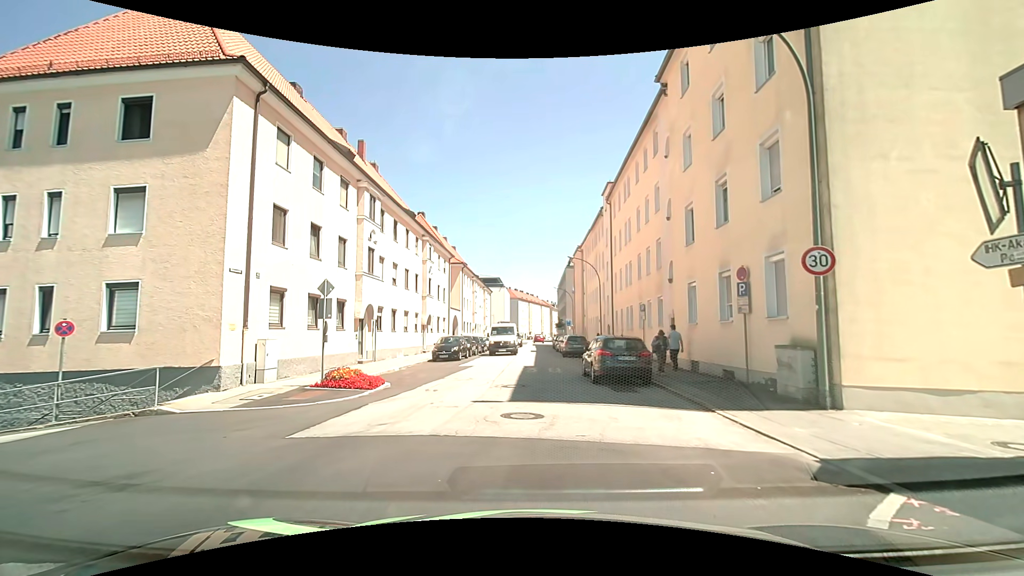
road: tertiary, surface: asphalt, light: Day
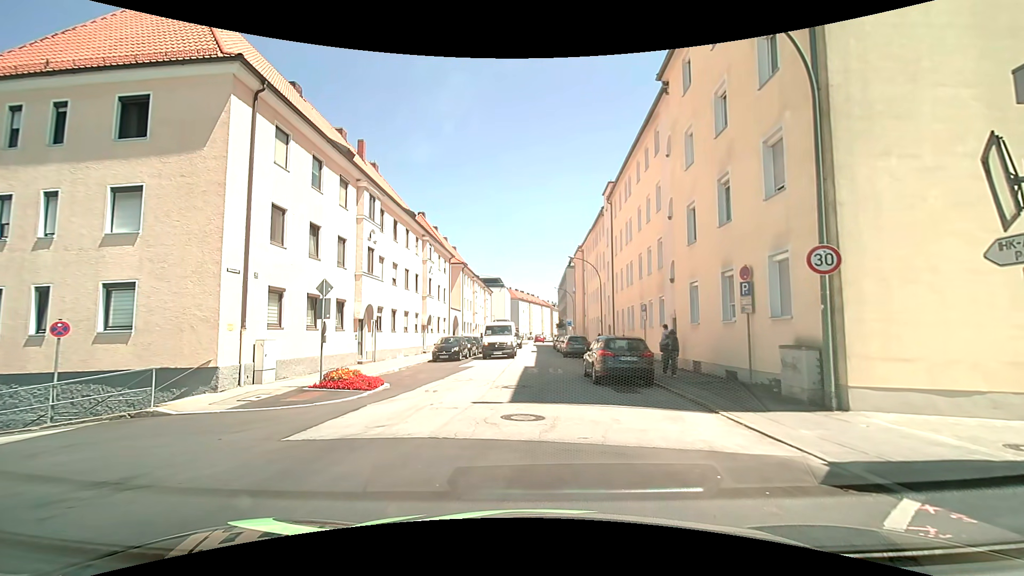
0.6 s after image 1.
(0.0, +0.2) m; 0°
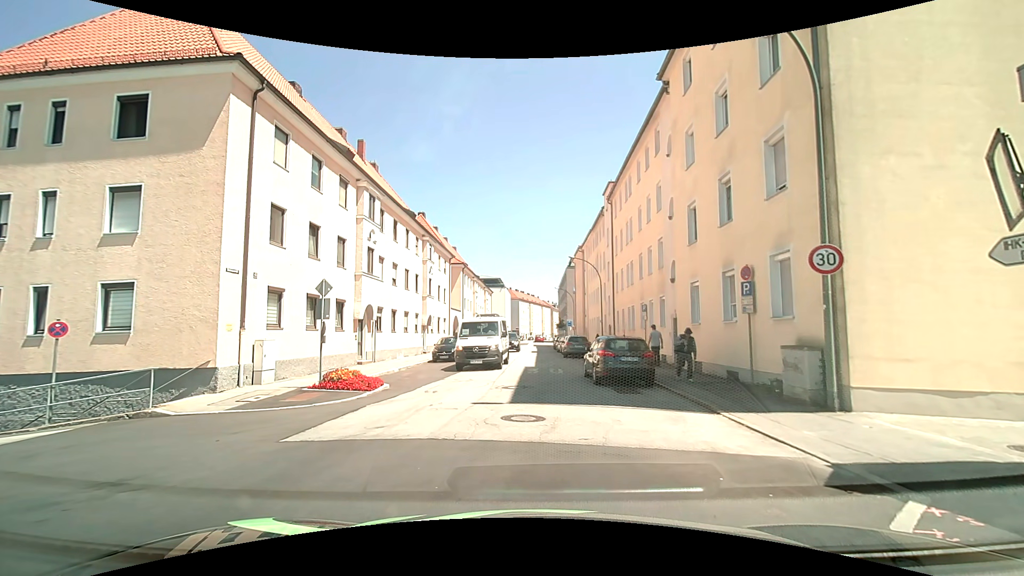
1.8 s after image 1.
(0.0, +0.1) m; 0°
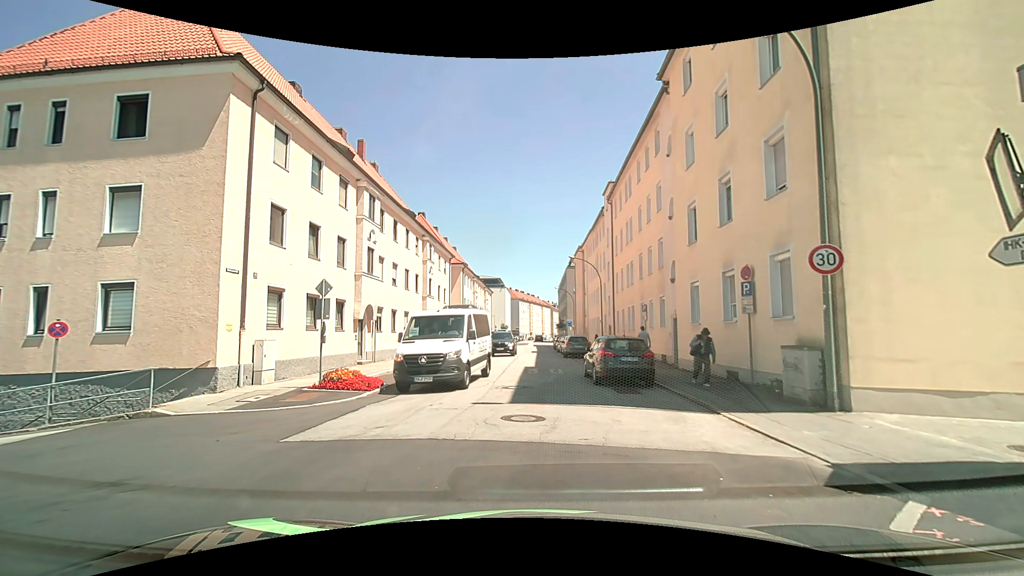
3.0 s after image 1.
(0.0, 0.0) m; 0°
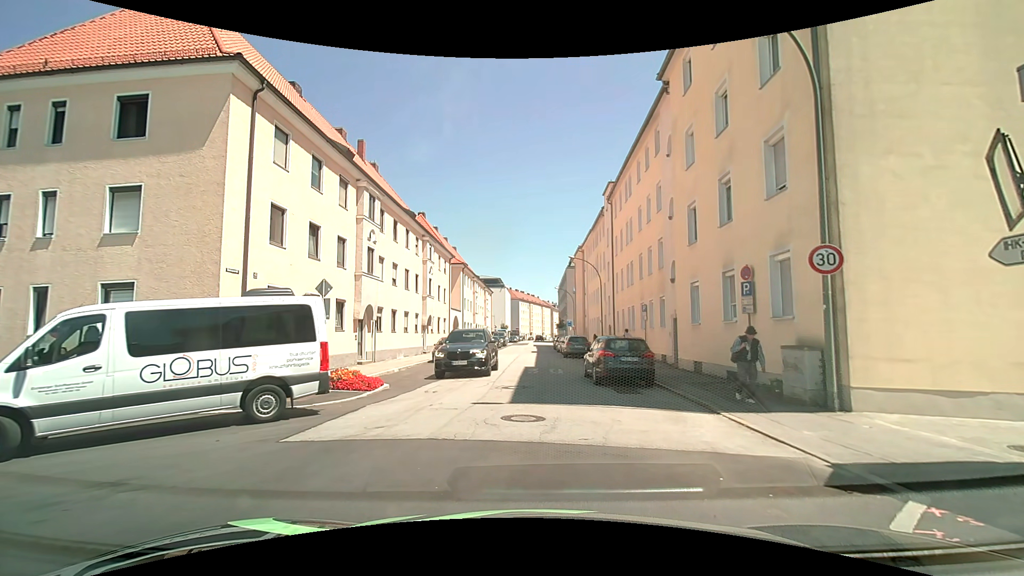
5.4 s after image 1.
(0.0, 0.0) m; 0°
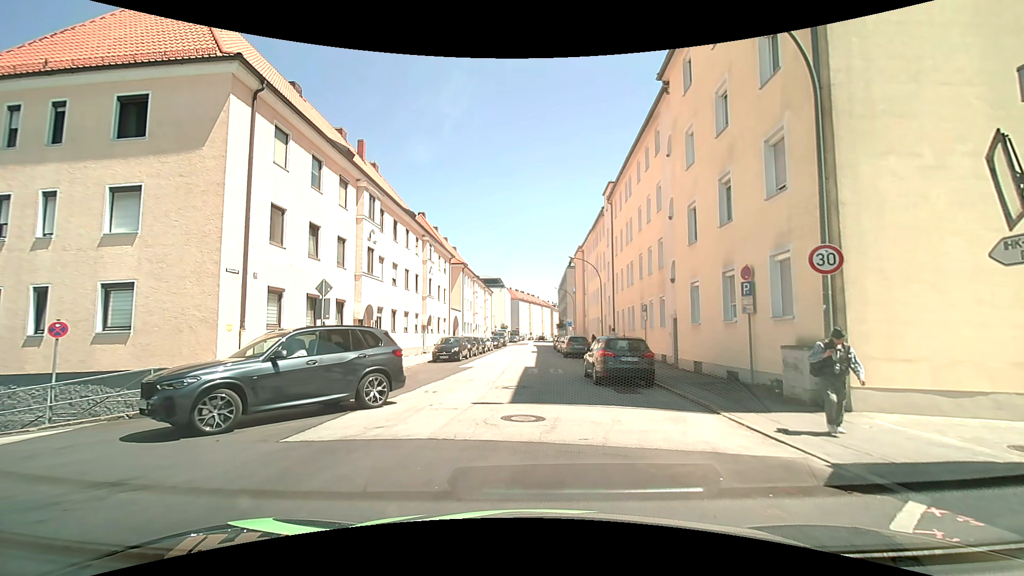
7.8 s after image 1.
(0.0, 0.0) m; 0°
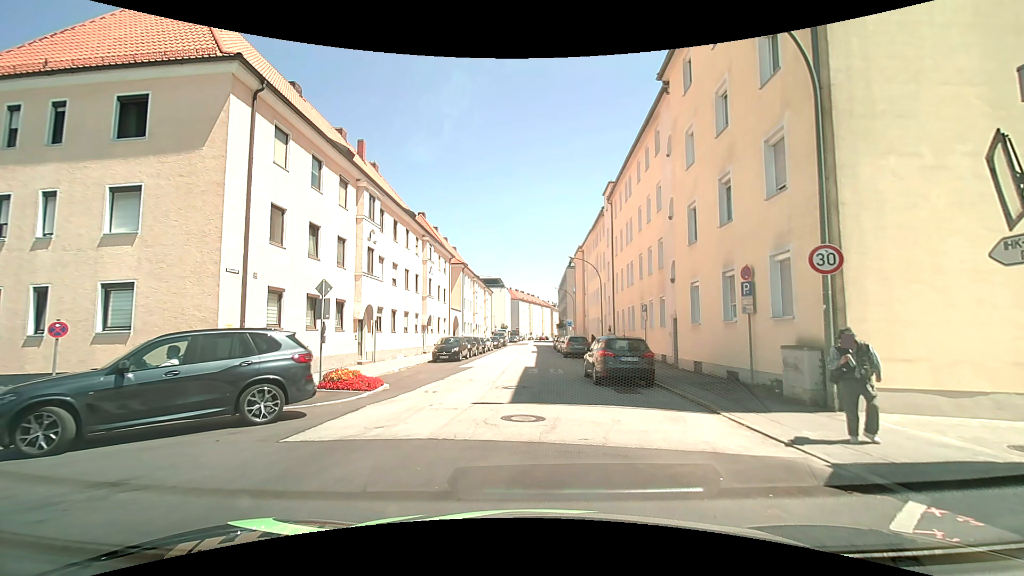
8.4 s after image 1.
(0.0, 0.0) m; 0°
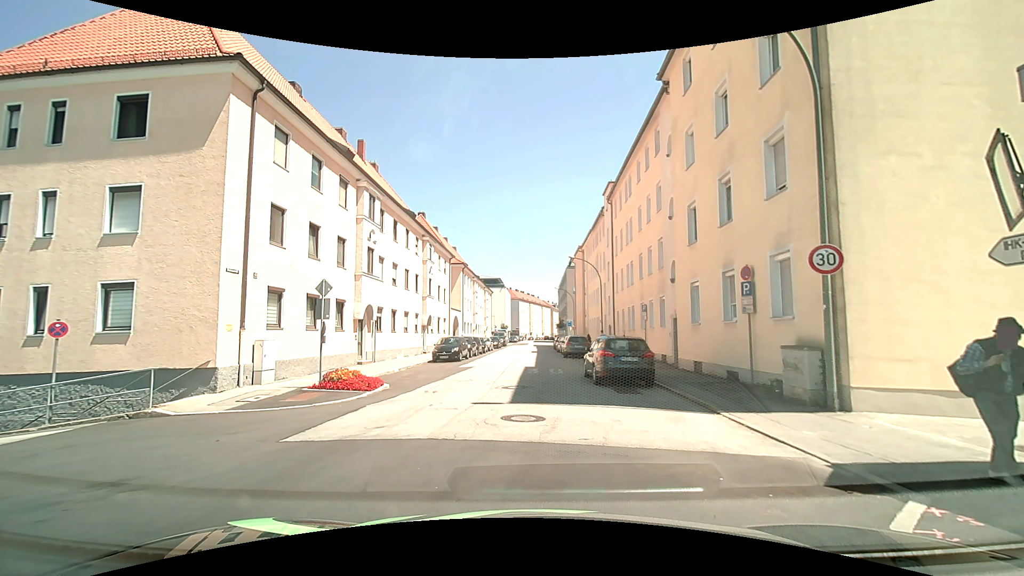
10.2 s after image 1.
(0.0, 0.0) m; 0°
